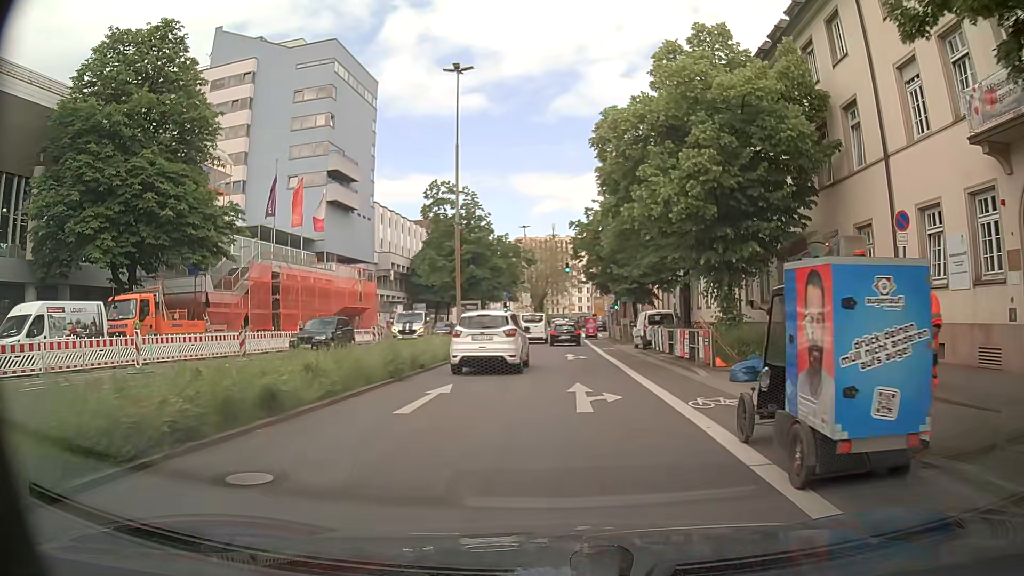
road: primary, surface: asphalt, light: Day
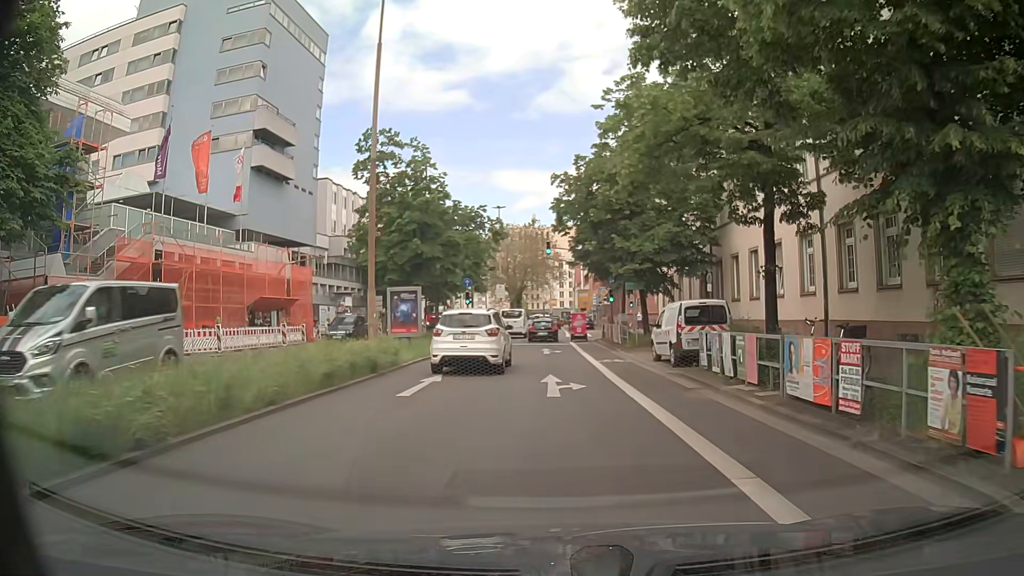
(+0.4, +12.7) m; +3°
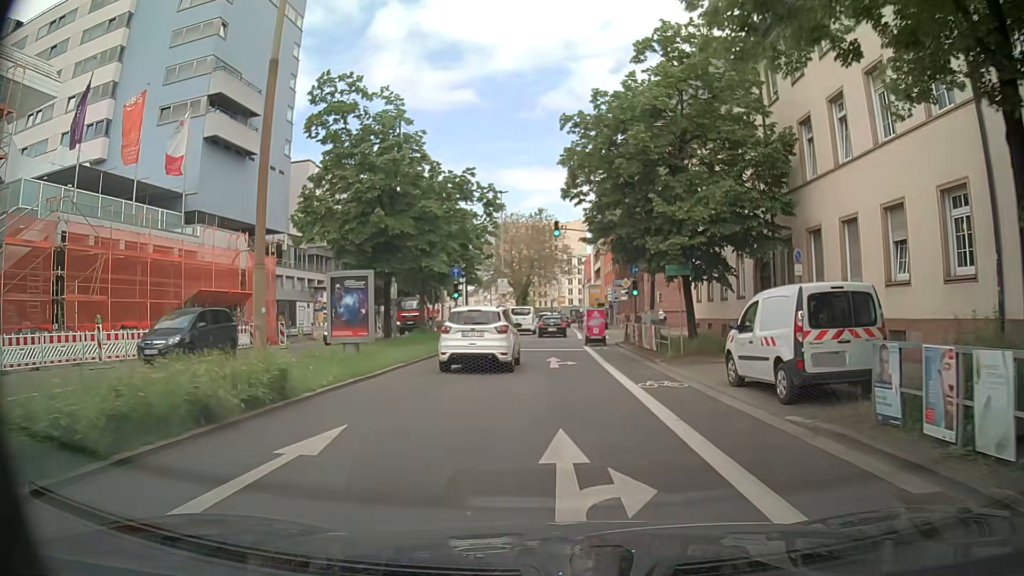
(-0.1, +8.6) m; -1°
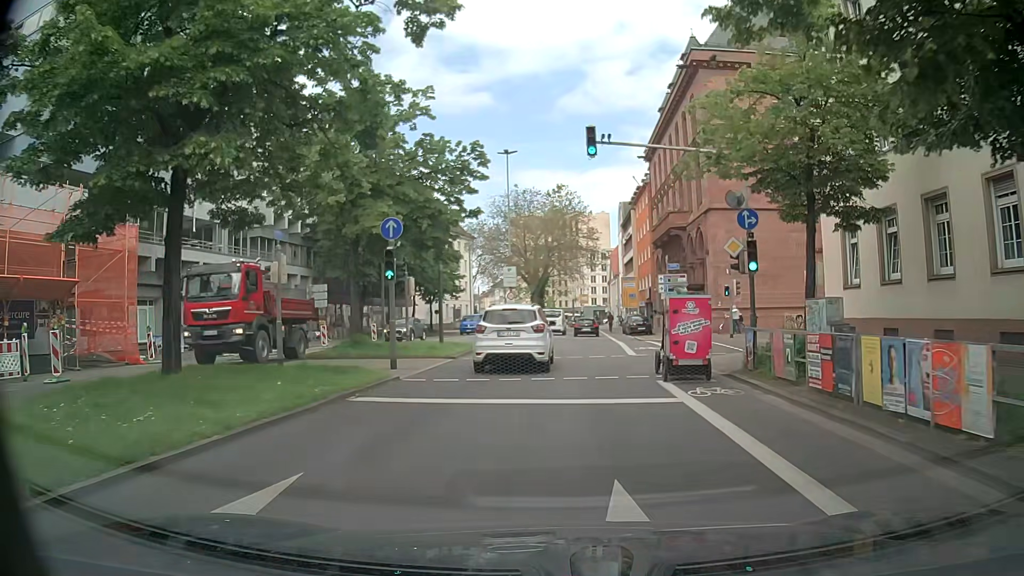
(-0.3, +17.9) m; -1°
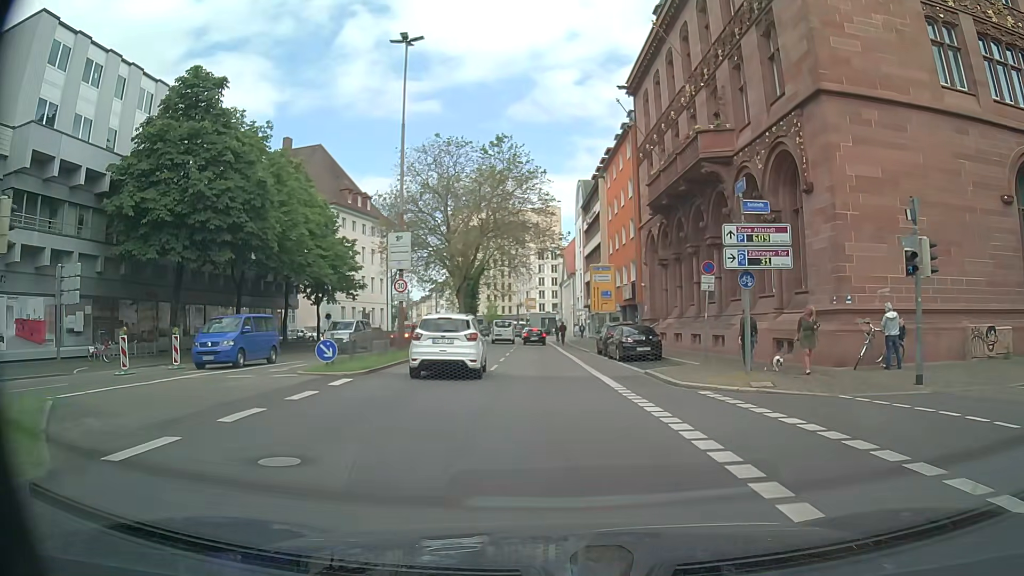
(+0.7, +23.7) m; +4°
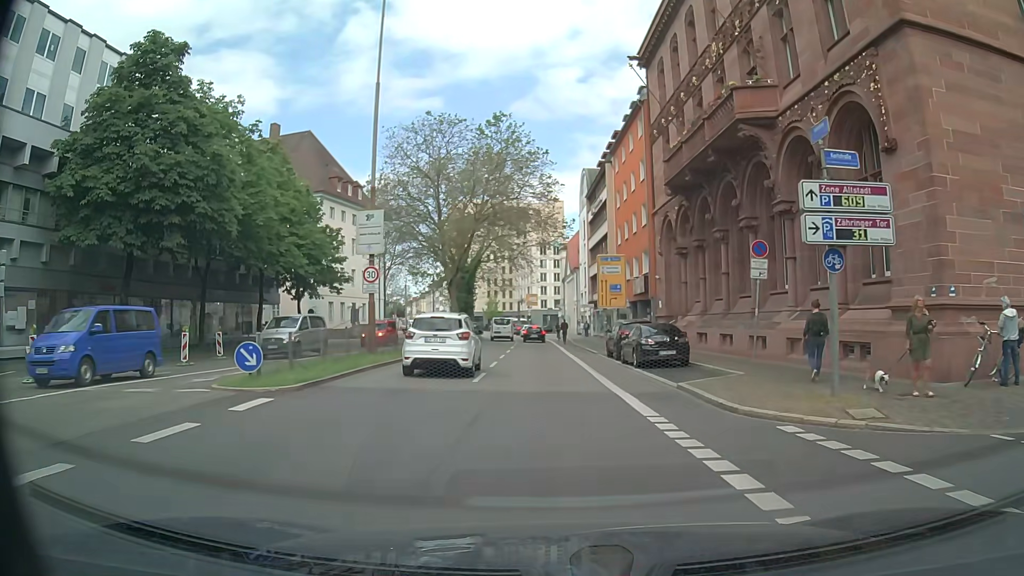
(0.0, +5.1) m; +1°
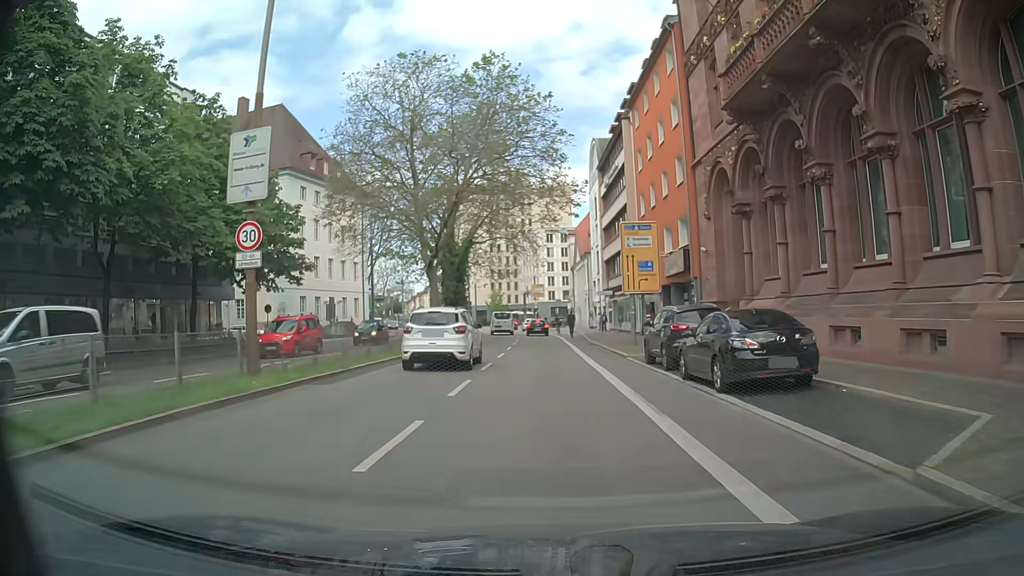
(-0.1, +10.3) m; -1°
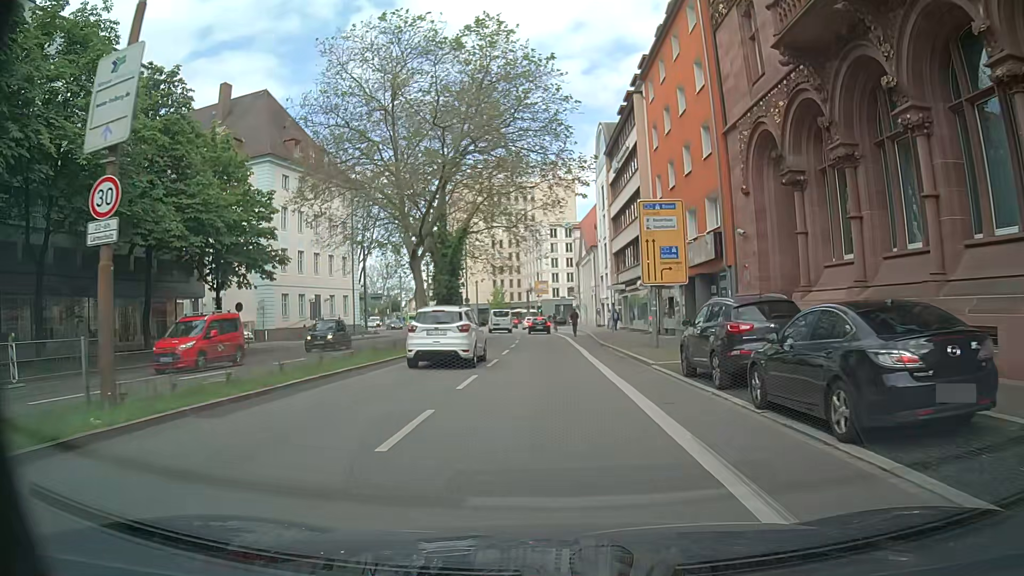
(0.0, +5.1) m; -1°
